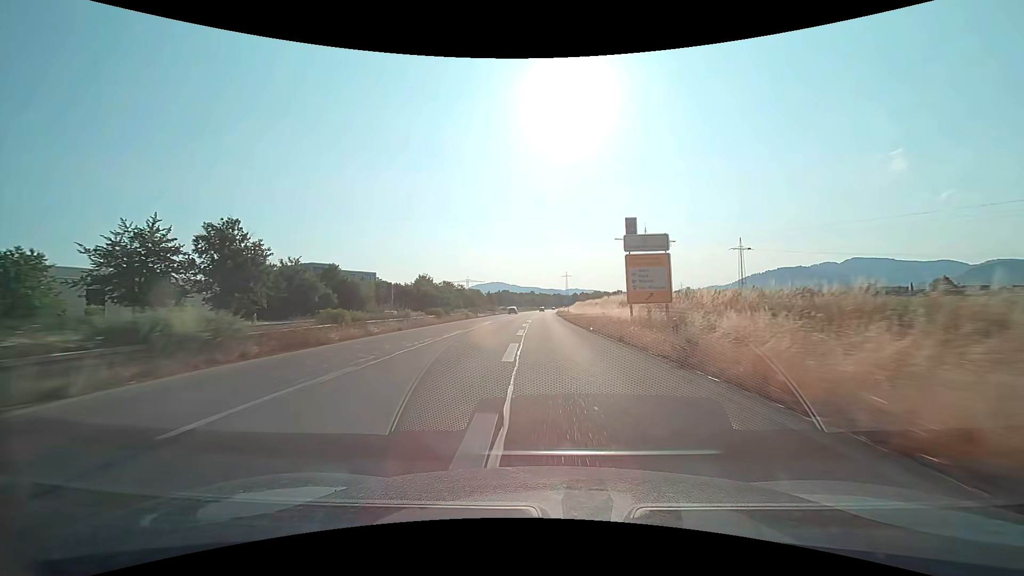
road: trunk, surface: asphalt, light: Day
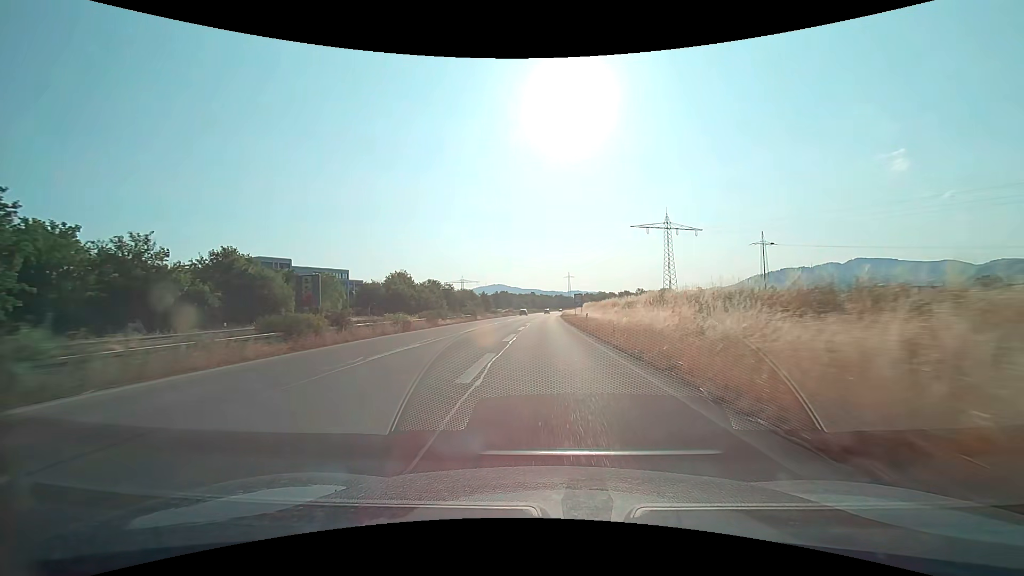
(0.0, +27.3) m; 0°
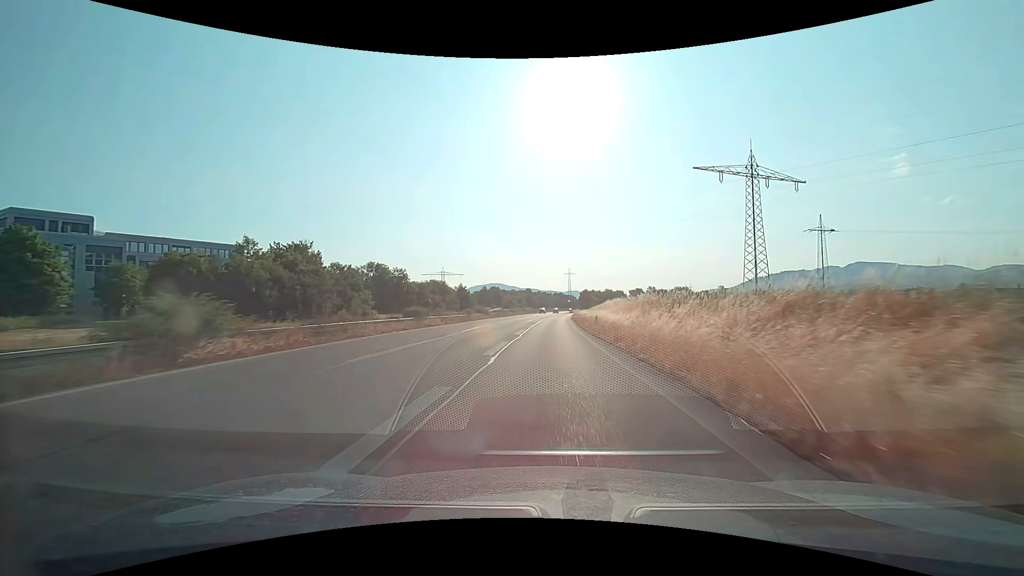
(-0.2, +55.4) m; 0°
(0, +10) (0, +20) (0, +30) (0, +40) (+1, +50) (+1, +60) (+1, +70) (+2, +80) (+3, +90) (+3, +100) m
